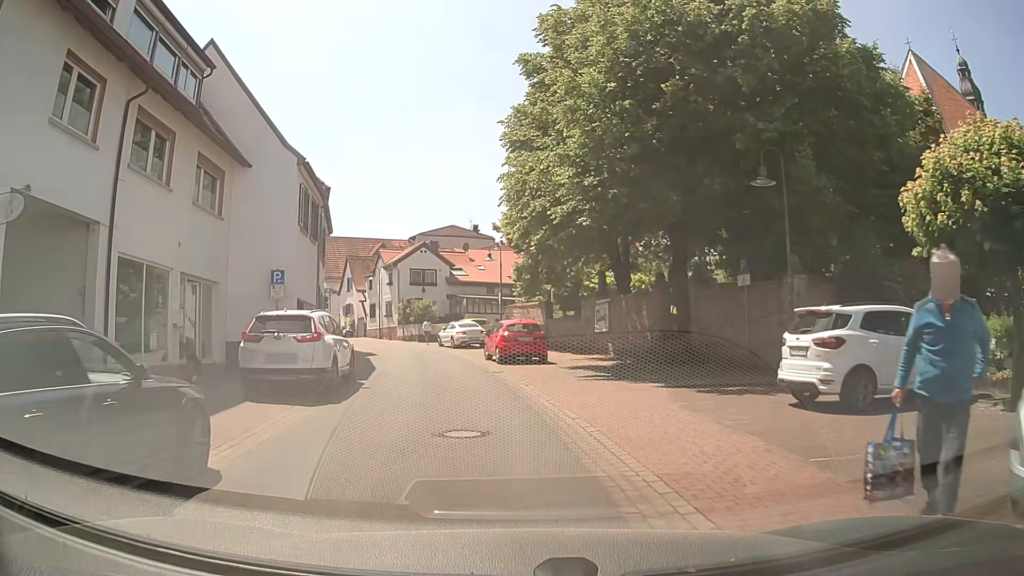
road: residential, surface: asphalt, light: Day
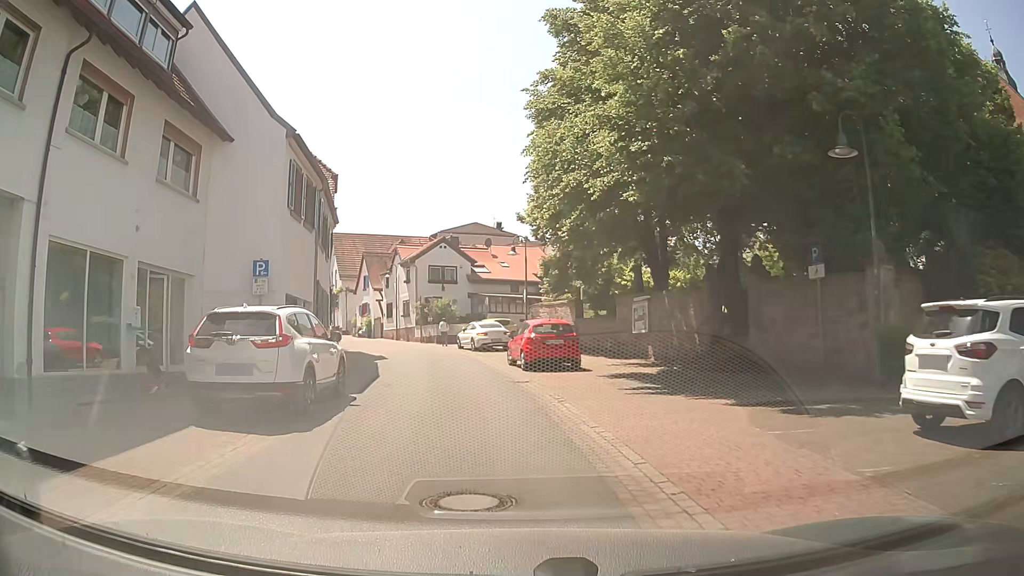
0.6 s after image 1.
(-0.1, +3.2) m; -3°
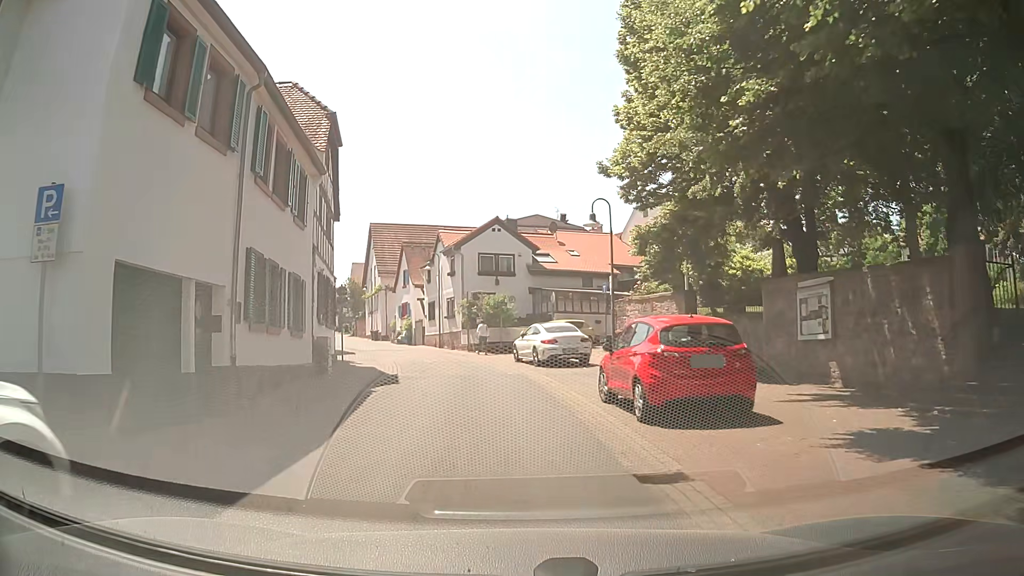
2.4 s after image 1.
(-0.3, +10.3) m; -3°
(0, +10) (-2, +20) (-4, +30) (-8, +39) (-12, +48) (-16, +57) (-19, +67) (-24, +76) (-28, +85) (-31, +94) m
